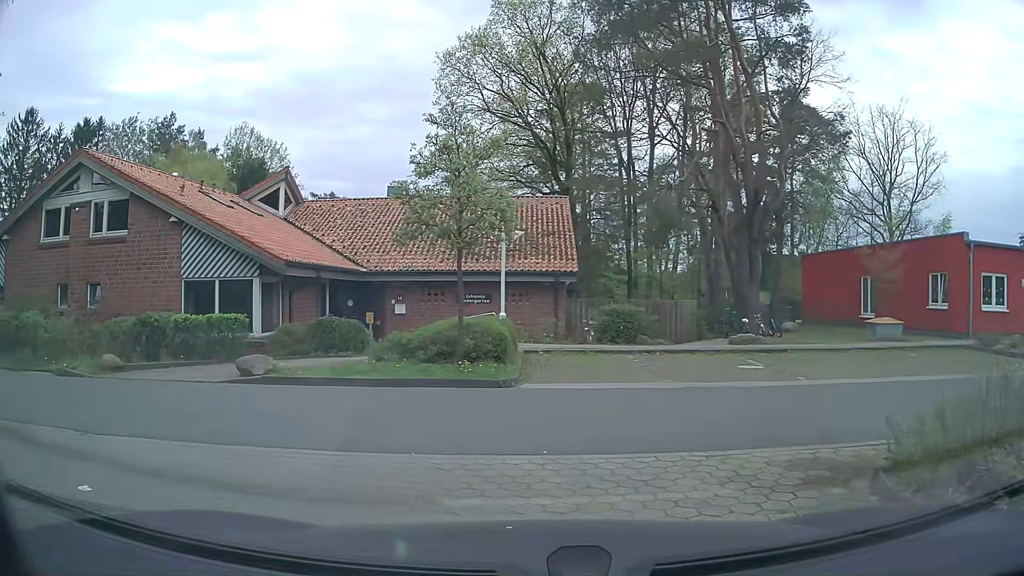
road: service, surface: paving_stones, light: Day
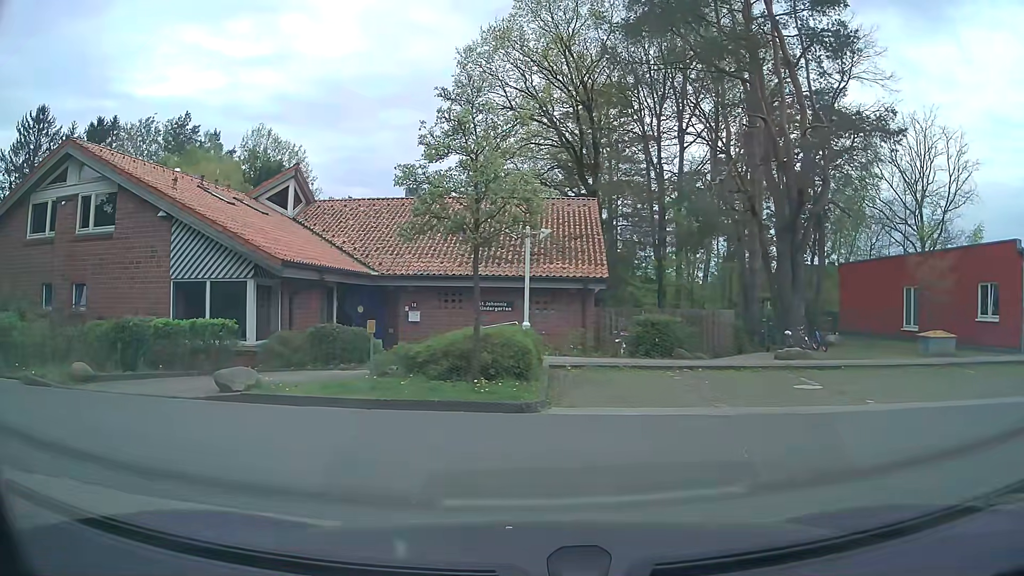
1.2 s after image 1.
(-0.1, +1.8) m; -2°
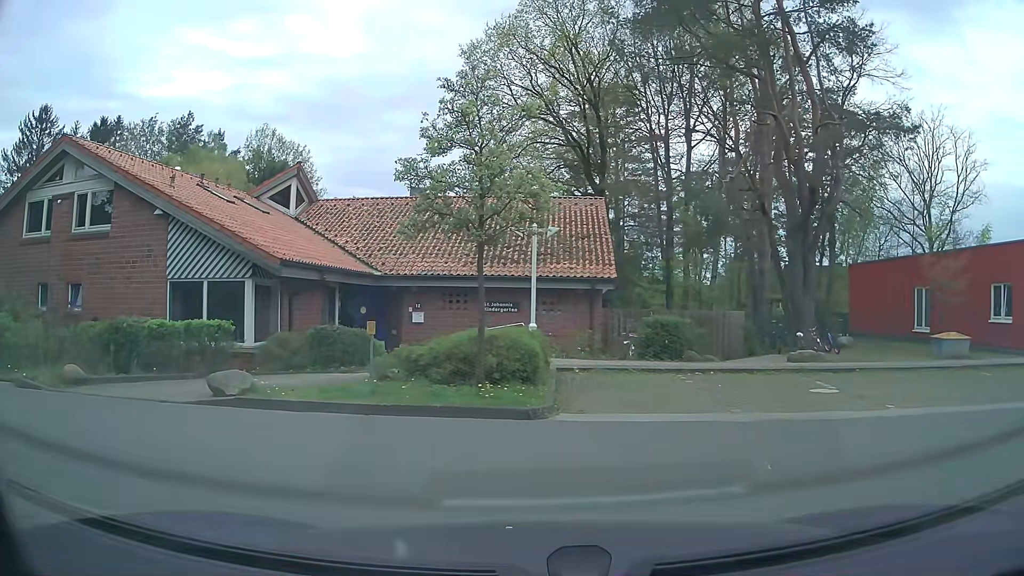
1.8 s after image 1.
(0.0, +0.4) m; 0°
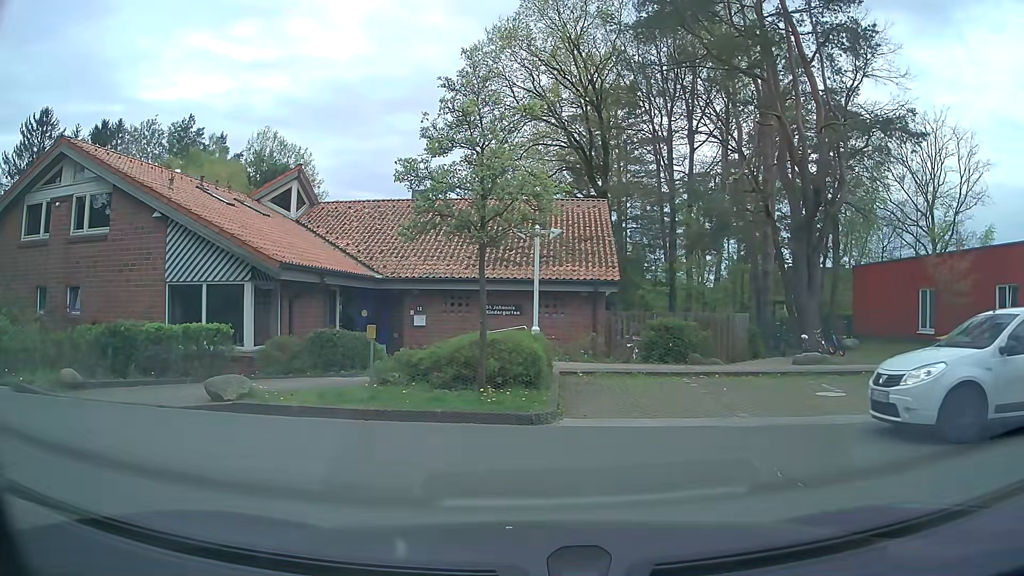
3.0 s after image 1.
(0.0, +0.2) m; 0°
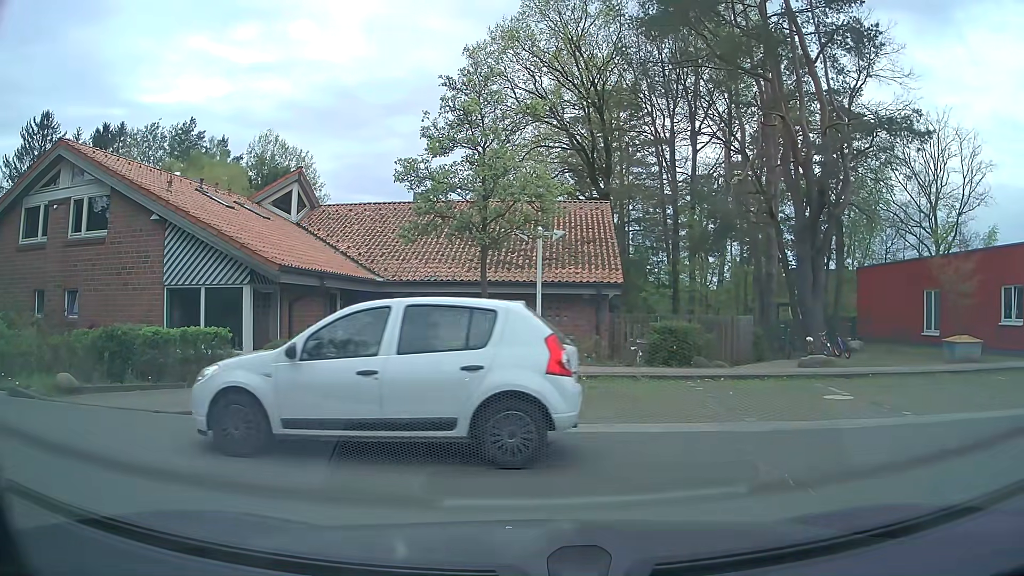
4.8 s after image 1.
(0.0, +0.2) m; 0°
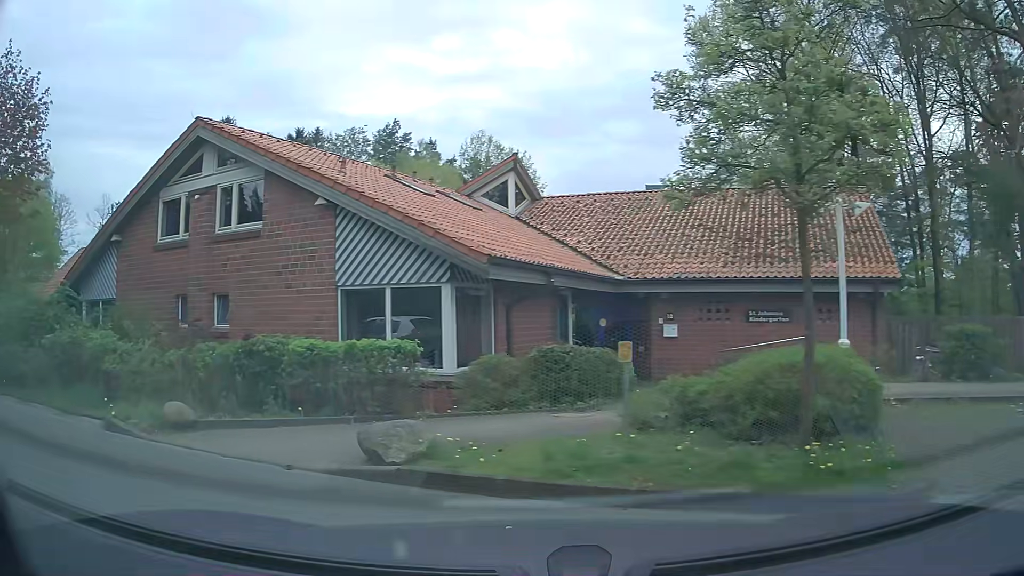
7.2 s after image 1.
(-0.5, +3.8) m; -21°
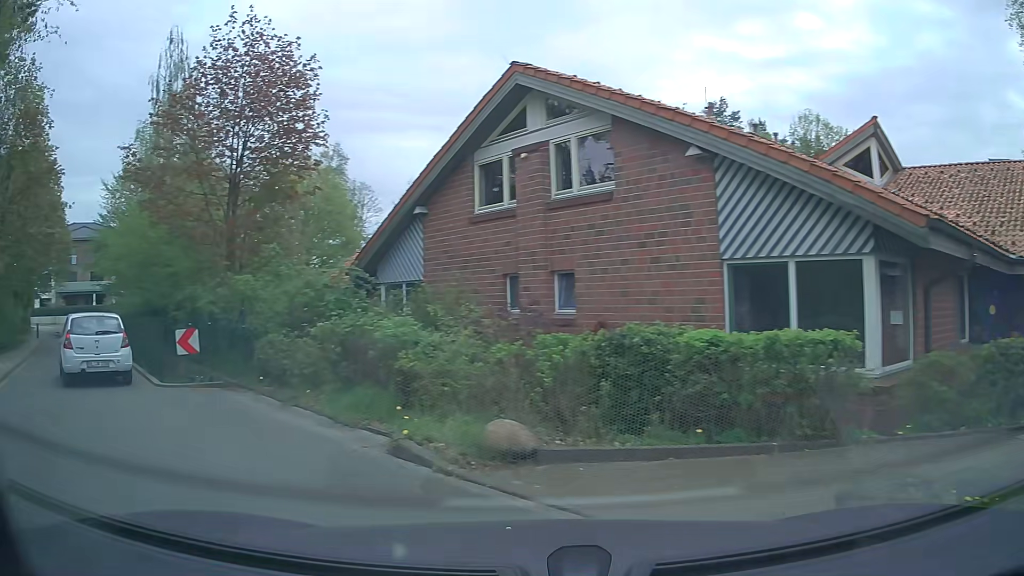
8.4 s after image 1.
(-0.7, +3.0) m; -28°
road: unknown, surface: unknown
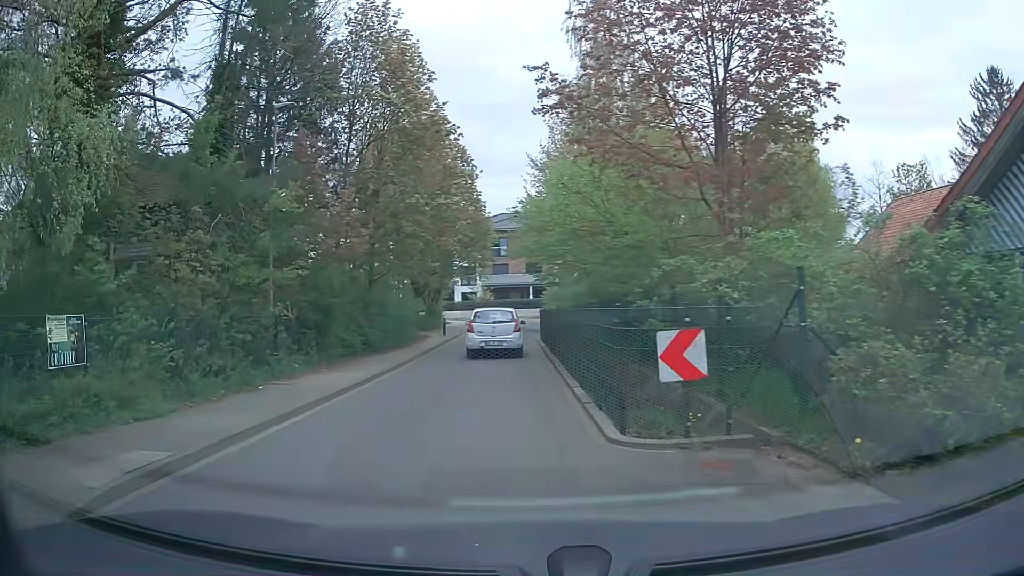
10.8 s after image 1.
(-2.7, +6.7) m; -40°
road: residential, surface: asphalt
